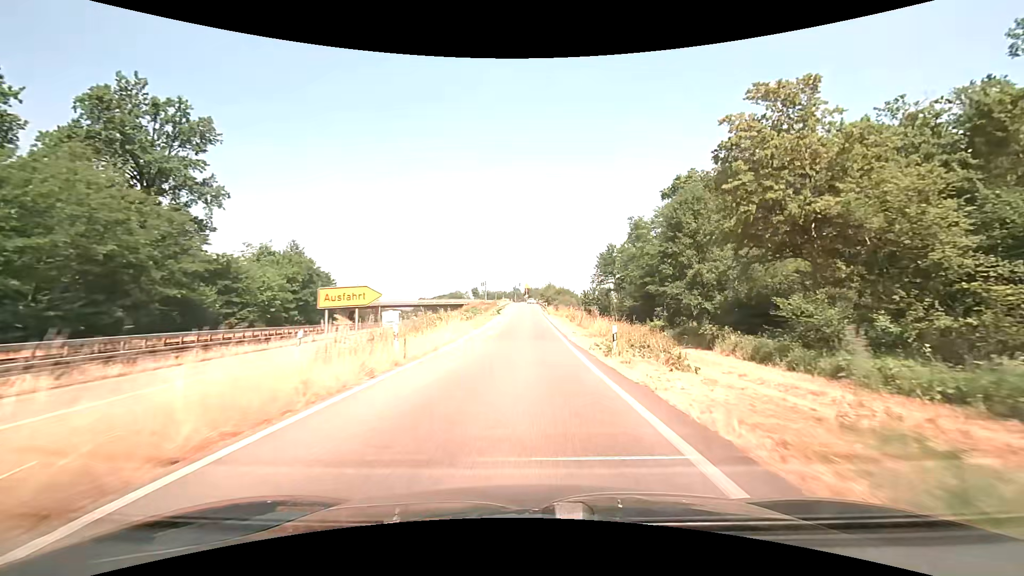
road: trunk_link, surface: asphalt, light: Day
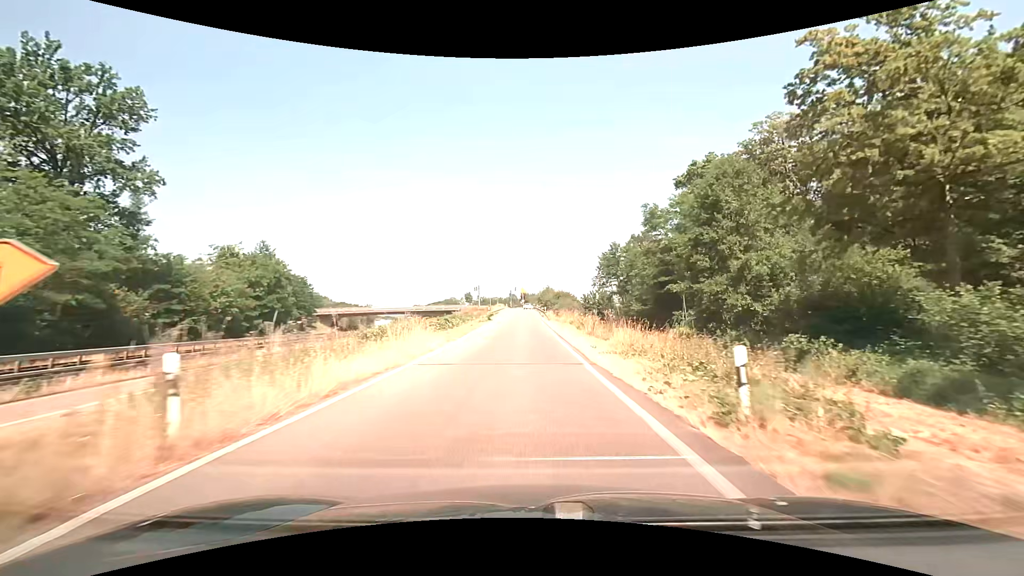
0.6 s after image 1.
(+0.1, +9.3) m; +1°
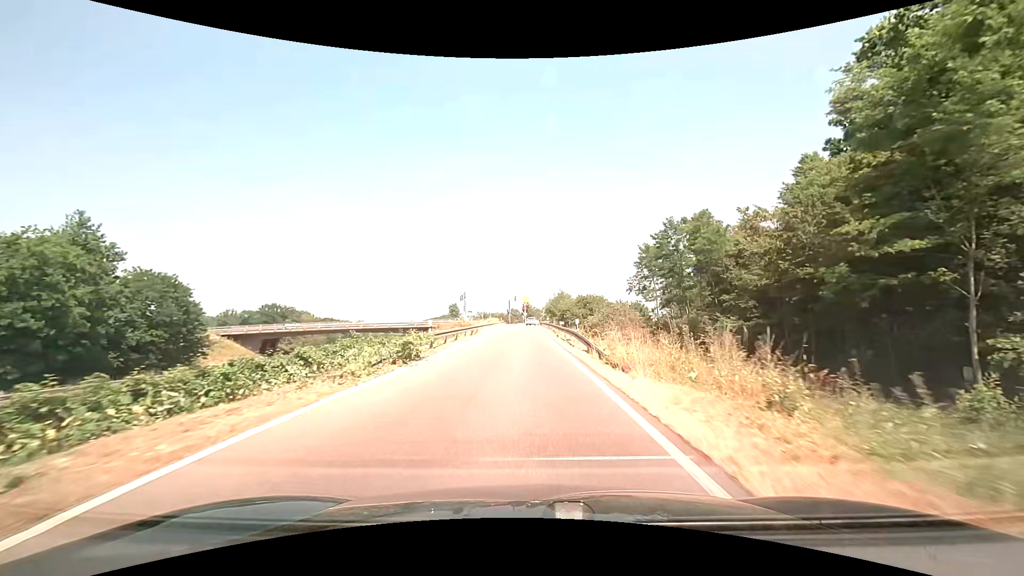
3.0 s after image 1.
(-0.1, +35.7) m; 0°
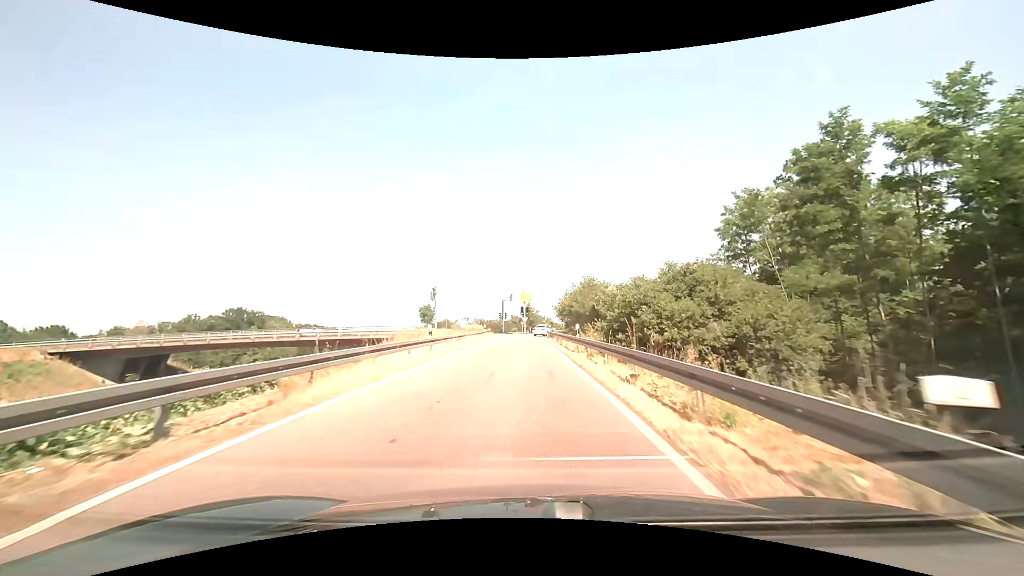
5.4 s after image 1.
(-0.1, +32.3) m; 0°
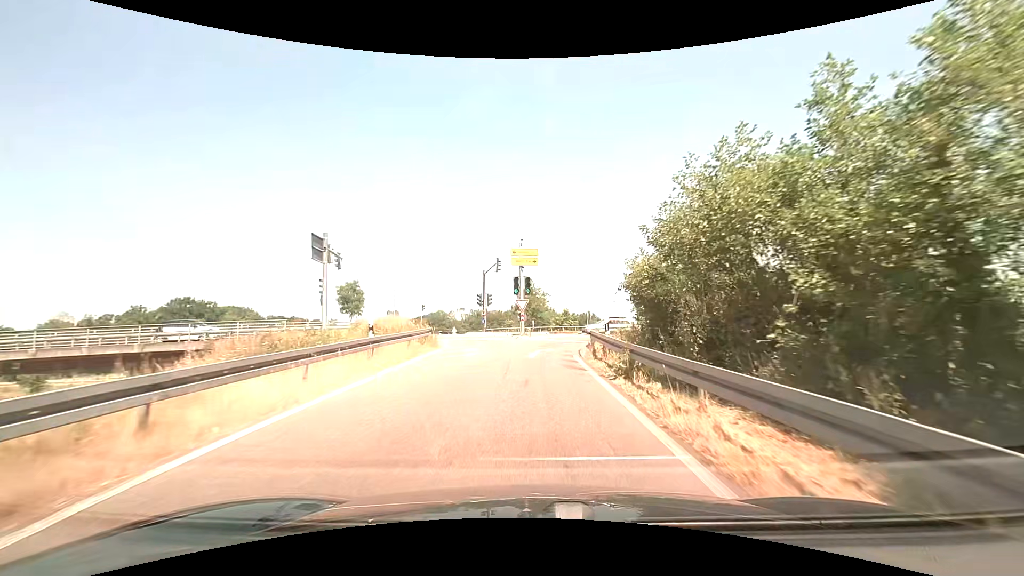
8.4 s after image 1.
(0.0, +36.1) m; 0°
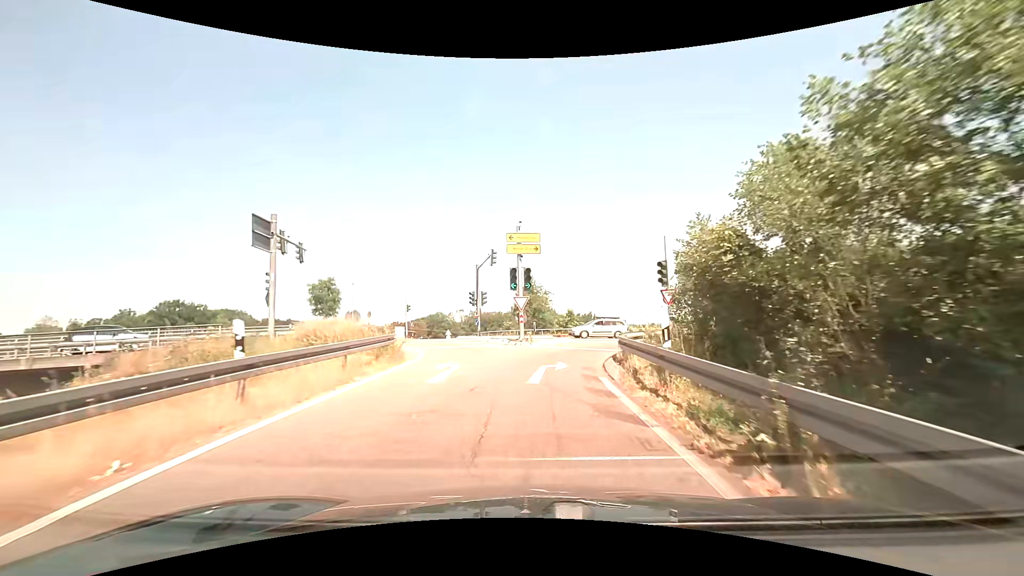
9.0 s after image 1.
(0.0, +6.0) m; 0°
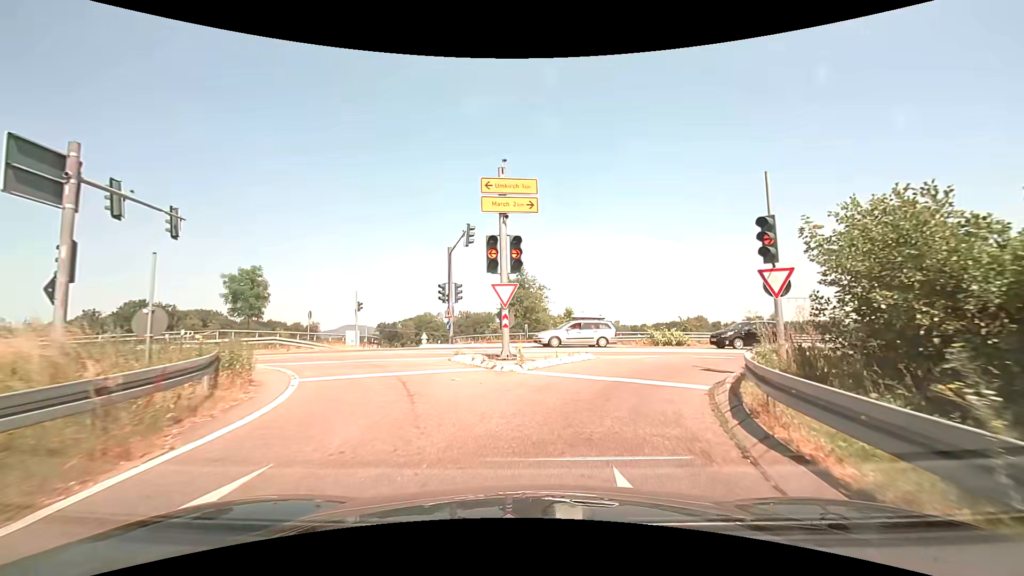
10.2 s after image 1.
(0.0, +9.9) m; +1°
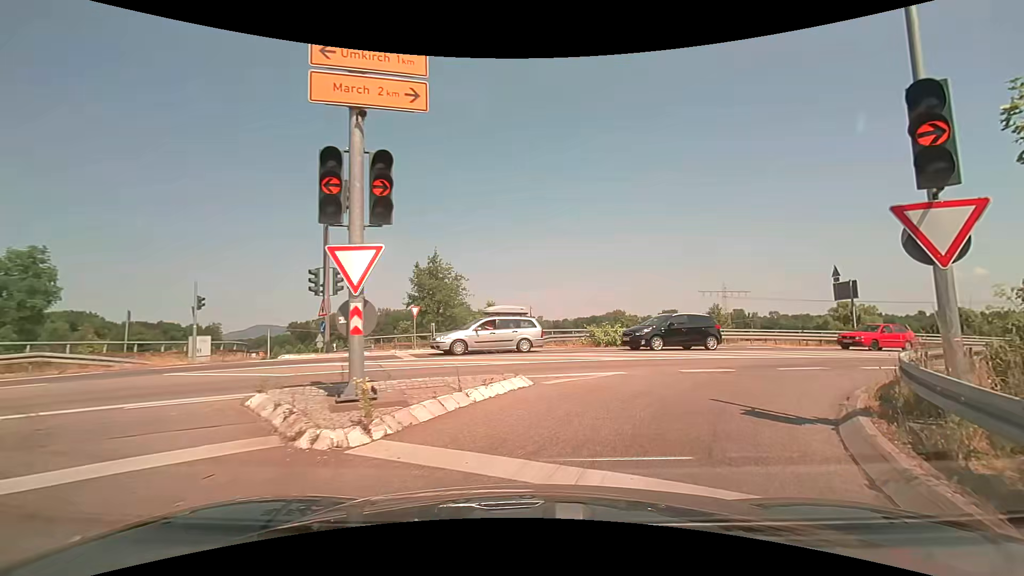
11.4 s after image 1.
(+0.5, +6.8) m; +10°
